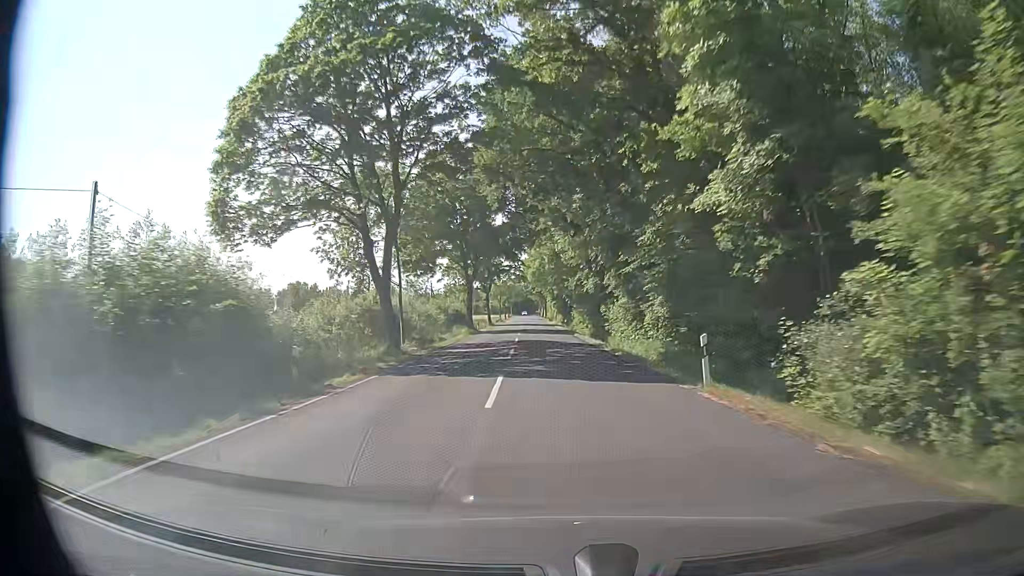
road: secondary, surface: asphalt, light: Day
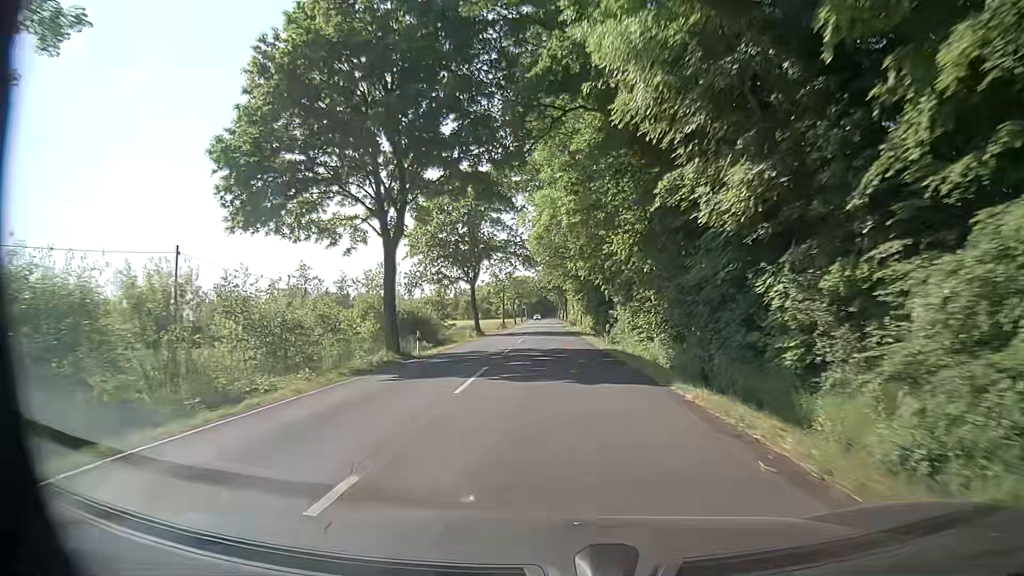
(-0.1, +34.3) m; -1°
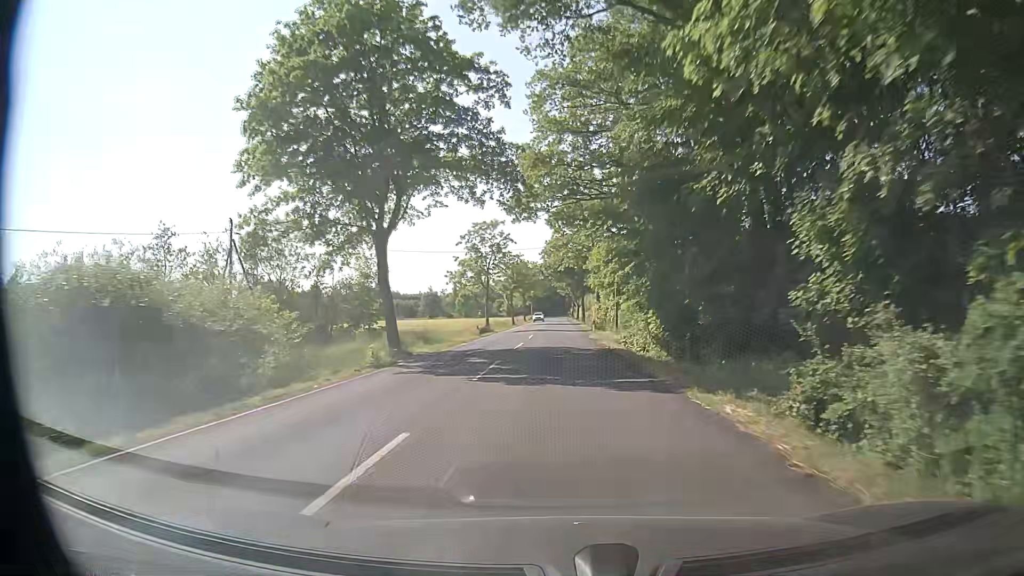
(-0.1, +34.3) m; 0°
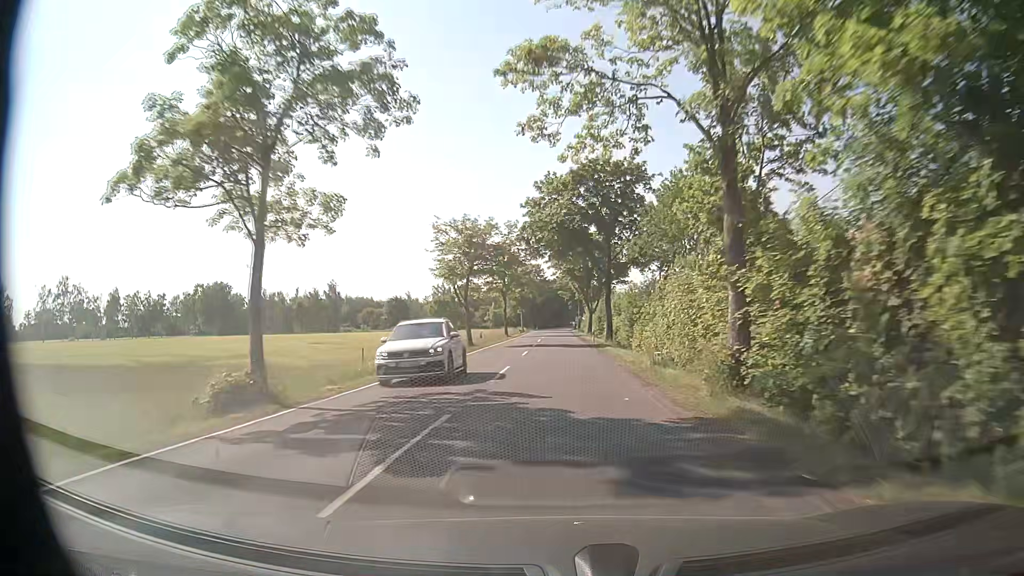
(-0.4, +45.7) m; 0°
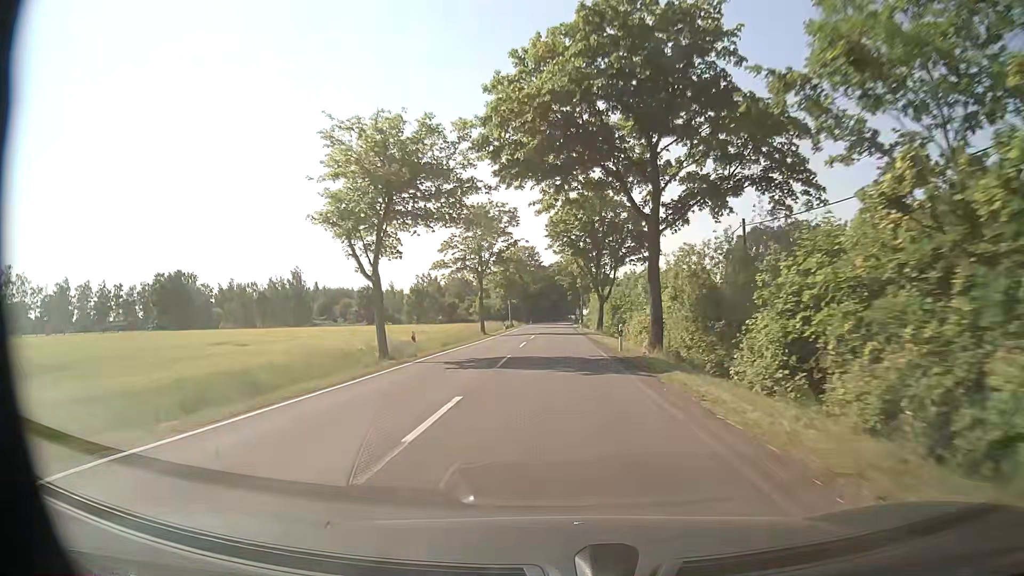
(-0.1, +22.9) m; +1°
(0, +10) (0, +20) (0, +30) (0, +40) (0, +50) (-1, +60) (-1, +70) (-1, +80) (-1, +90) (-1, +100) m
